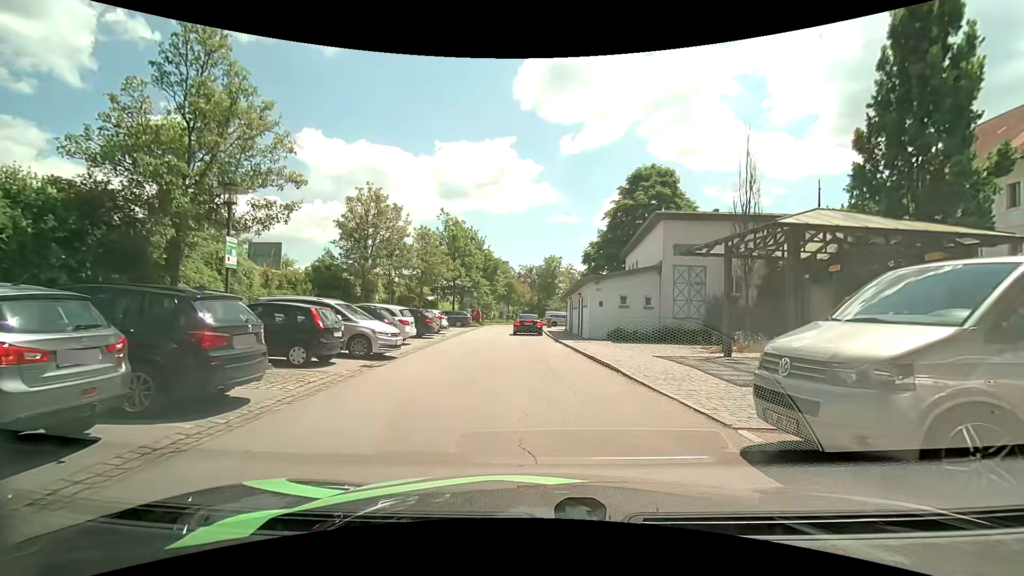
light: Day
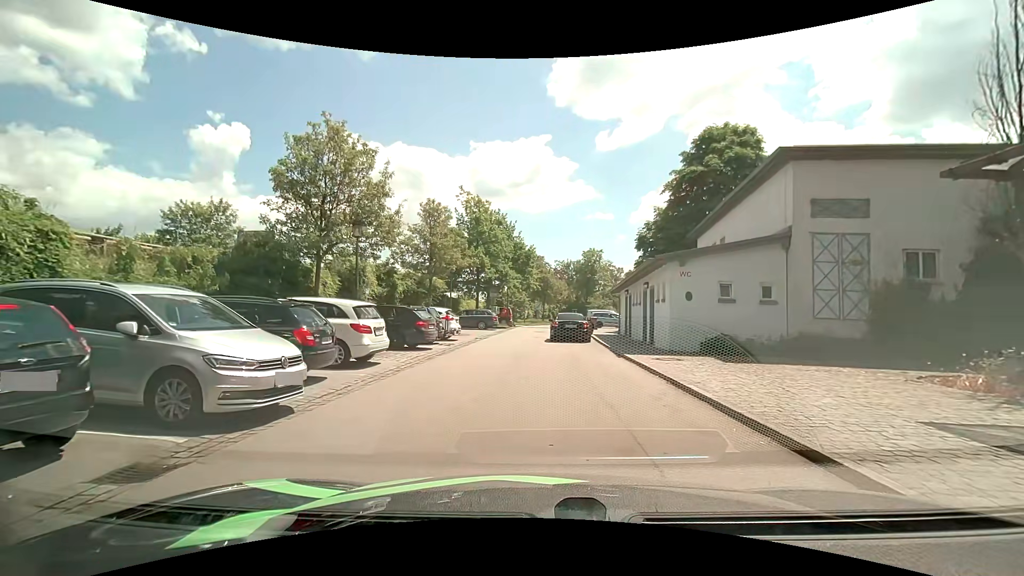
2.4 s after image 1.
(-0.1, +8.6) m; -2°
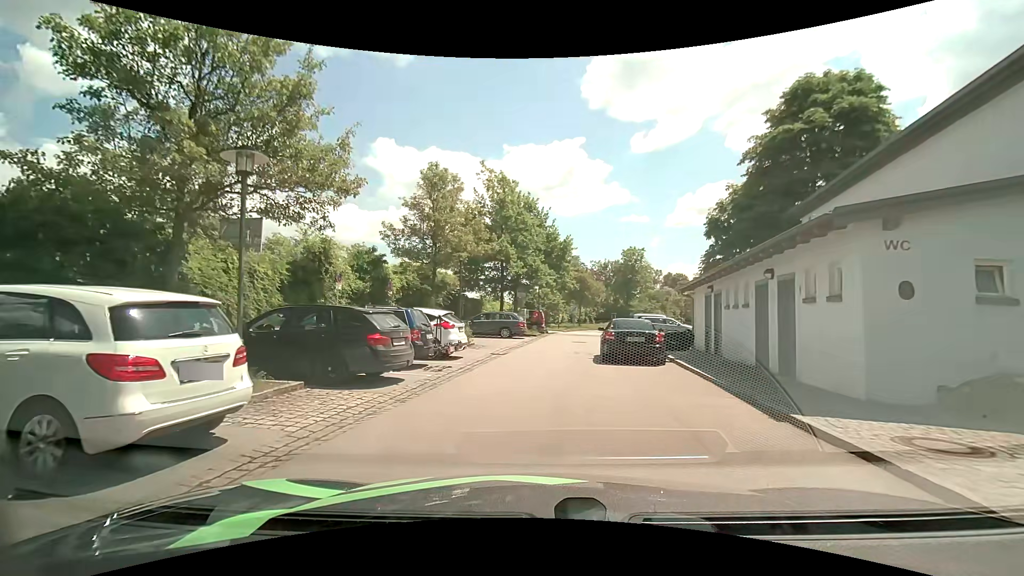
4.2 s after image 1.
(-0.2, +7.5) m; -4°
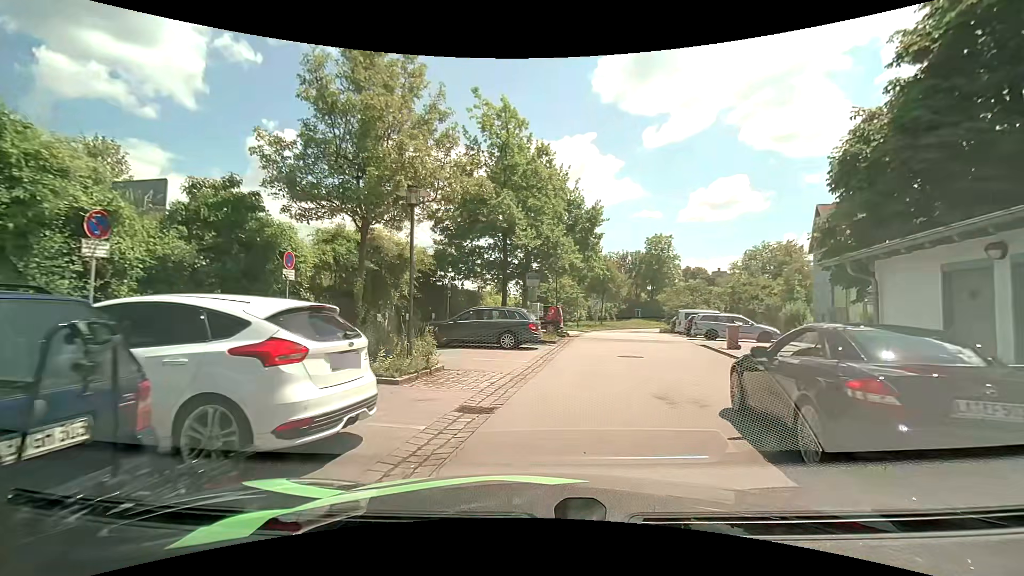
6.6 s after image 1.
(-0.3, +10.2) m; -2°
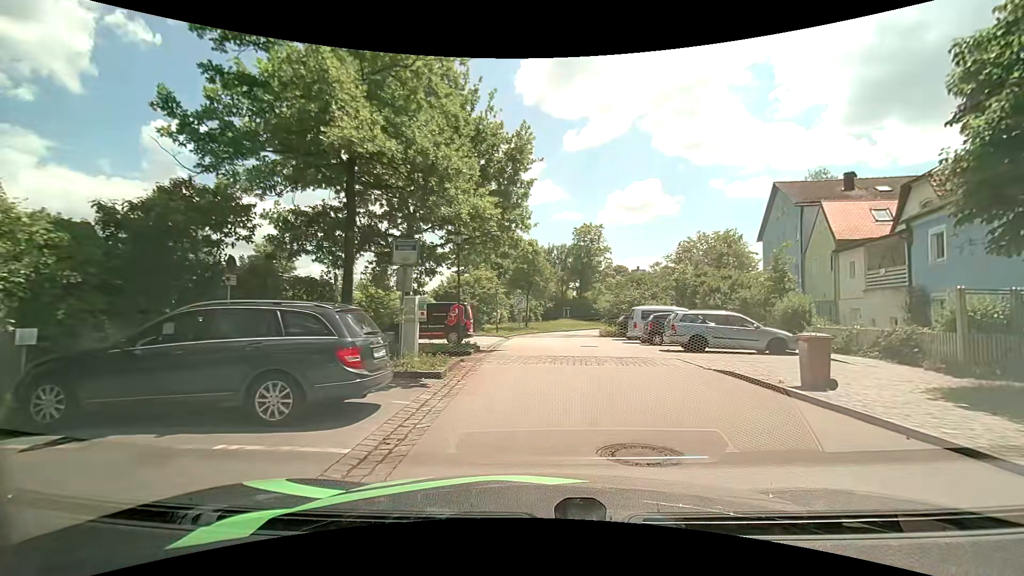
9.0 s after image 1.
(+0.9, +11.0) m; +8°
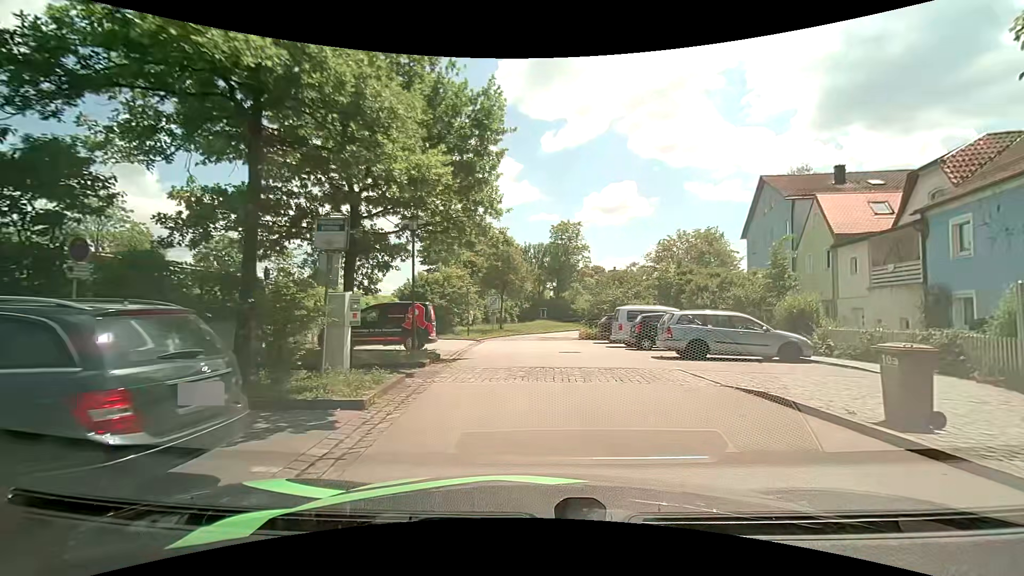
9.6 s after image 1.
(+0.1, +3.0) m; +4°
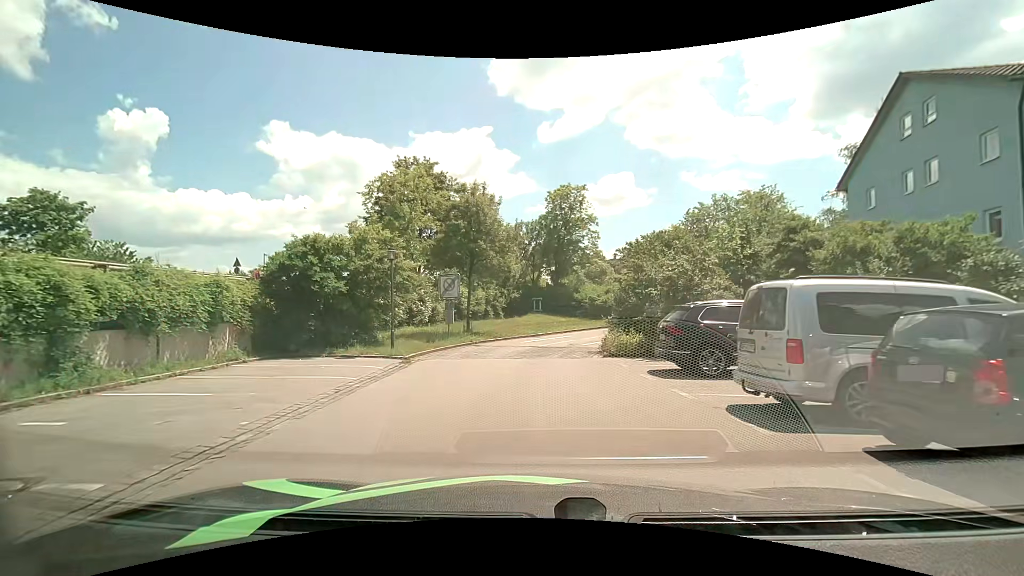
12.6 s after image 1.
(+0.4, +16.1) m; 0°
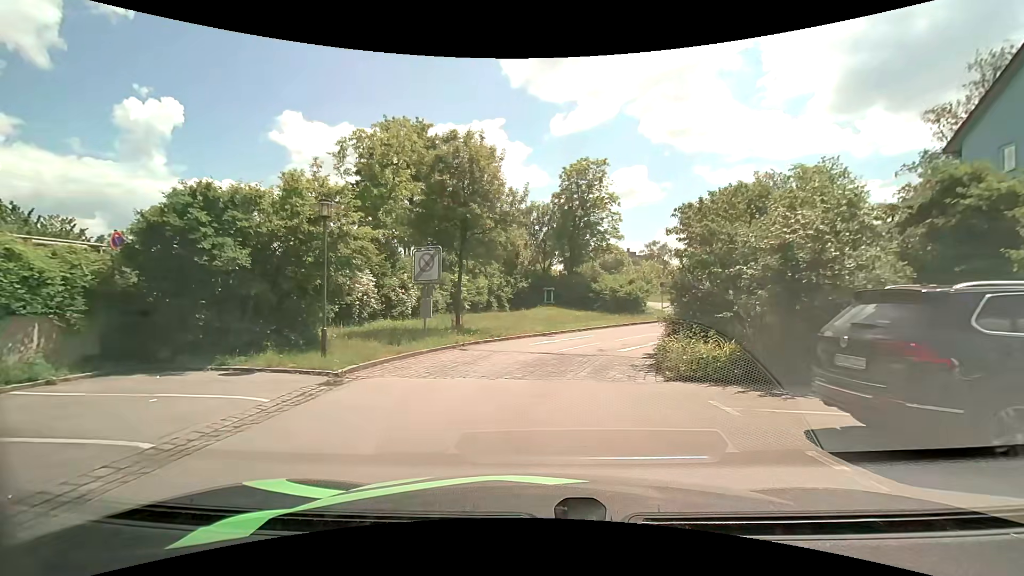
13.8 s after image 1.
(-0.1, +6.6) m; -2°
